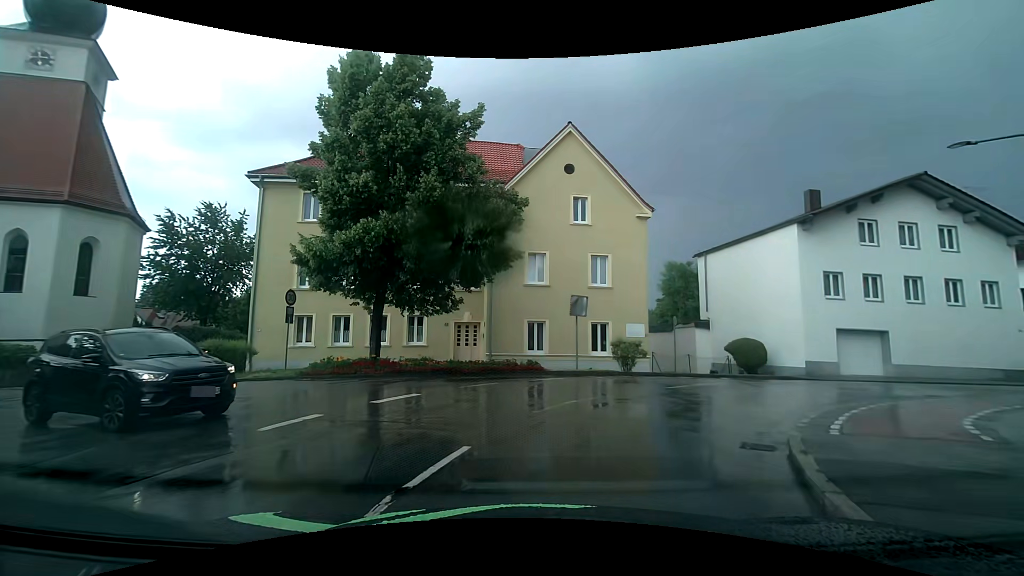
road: unclassified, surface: asphalt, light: Day
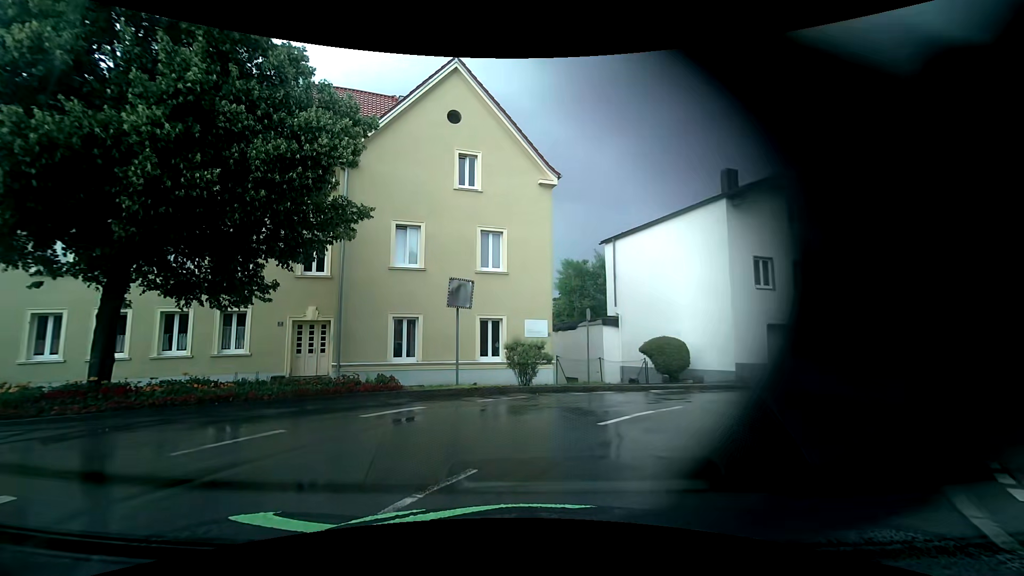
(+0.6, +6.4) m; +10°
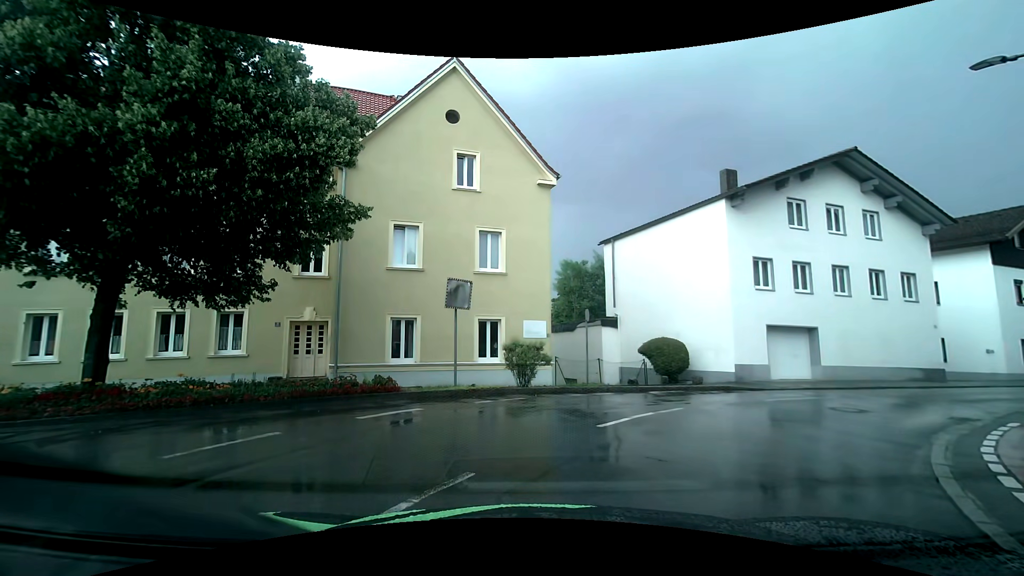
(0.0, +0.2) m; 0°
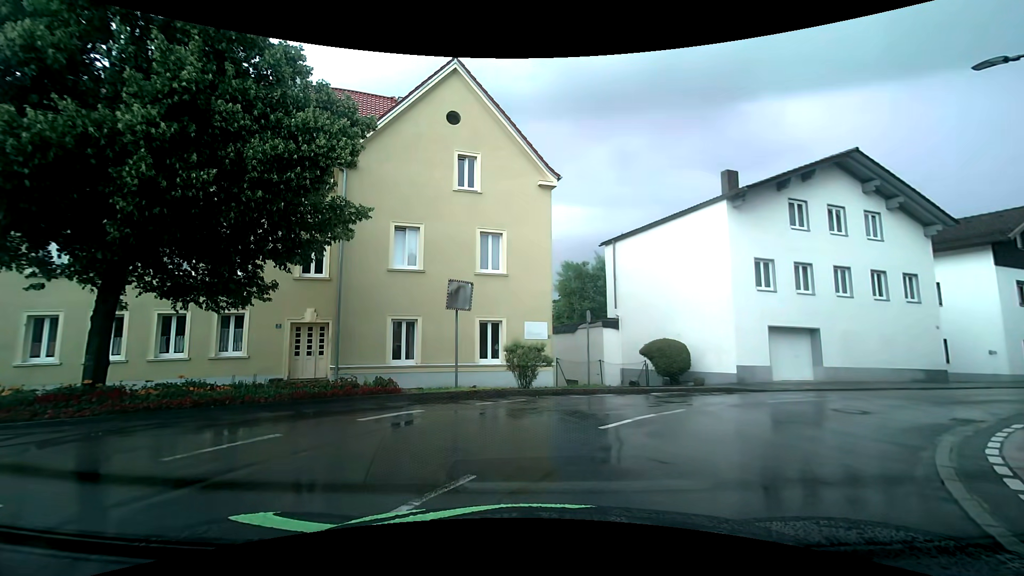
(0.0, 0.0) m; 0°
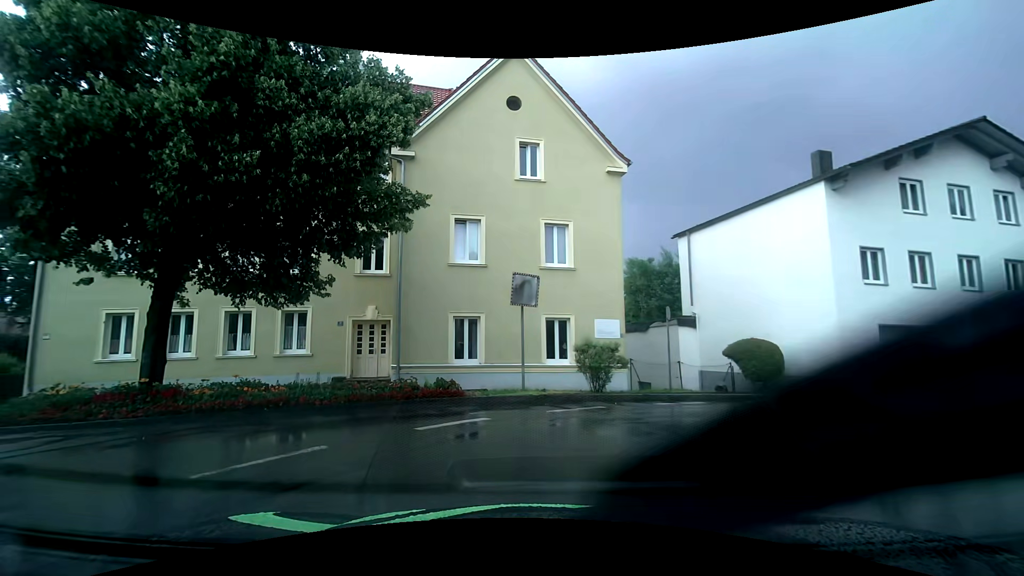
(0.0, +1.4) m; -8°
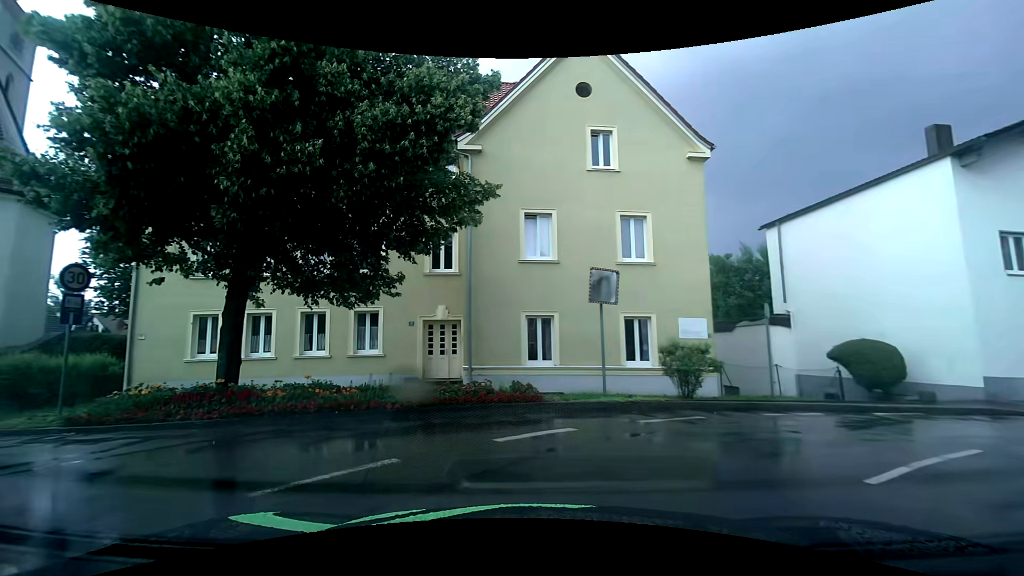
(0.0, +1.0) m; -5°
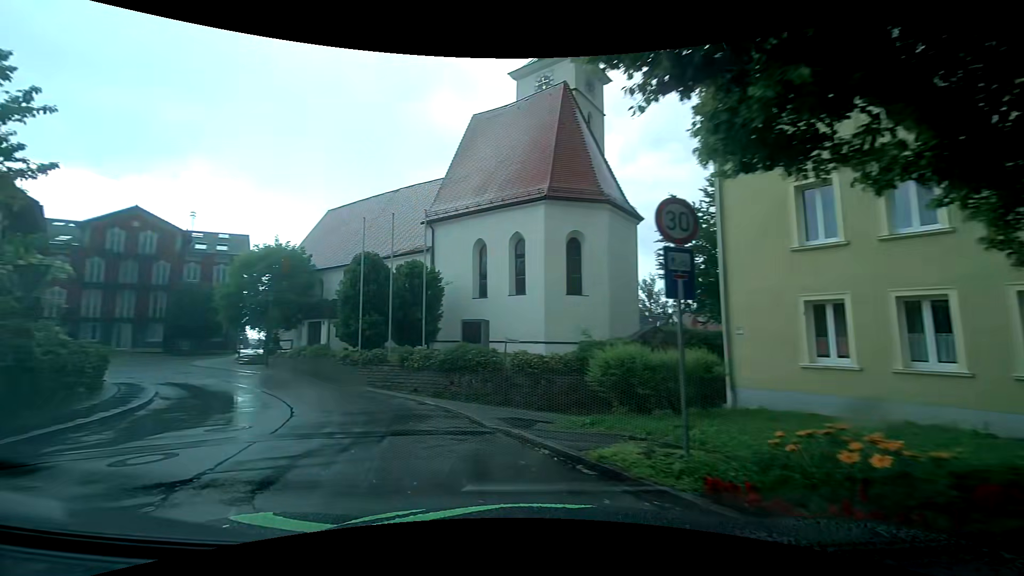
(-3.8, +6.3) m; -59°
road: residential
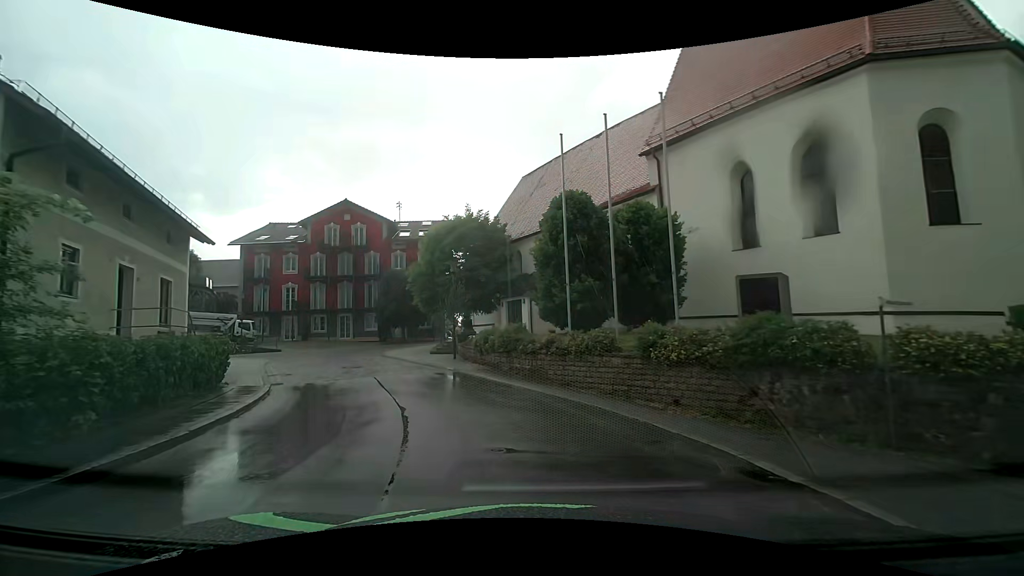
(-2.1, +9.7) m; -21°
